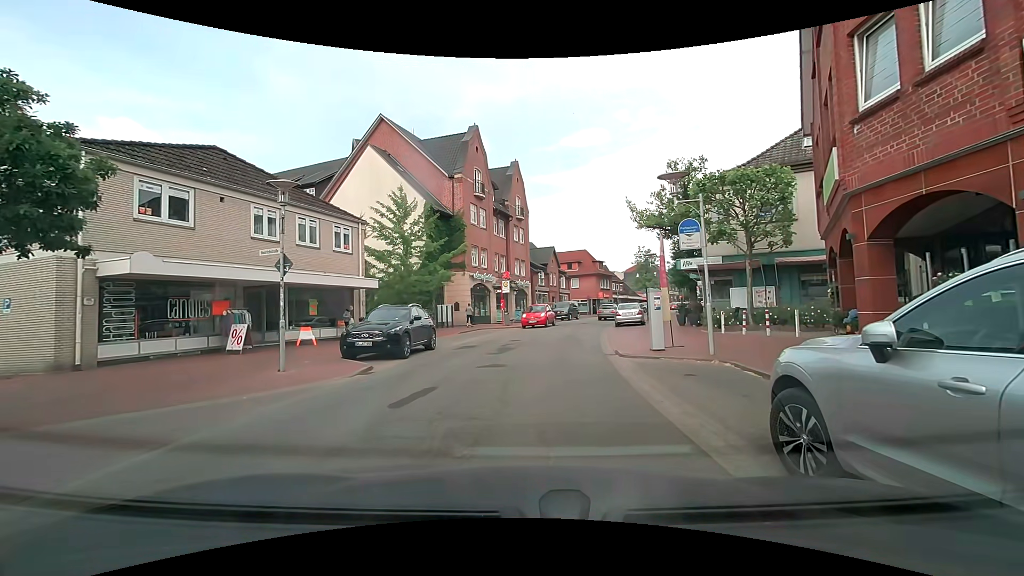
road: unclassified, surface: asphalt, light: Day
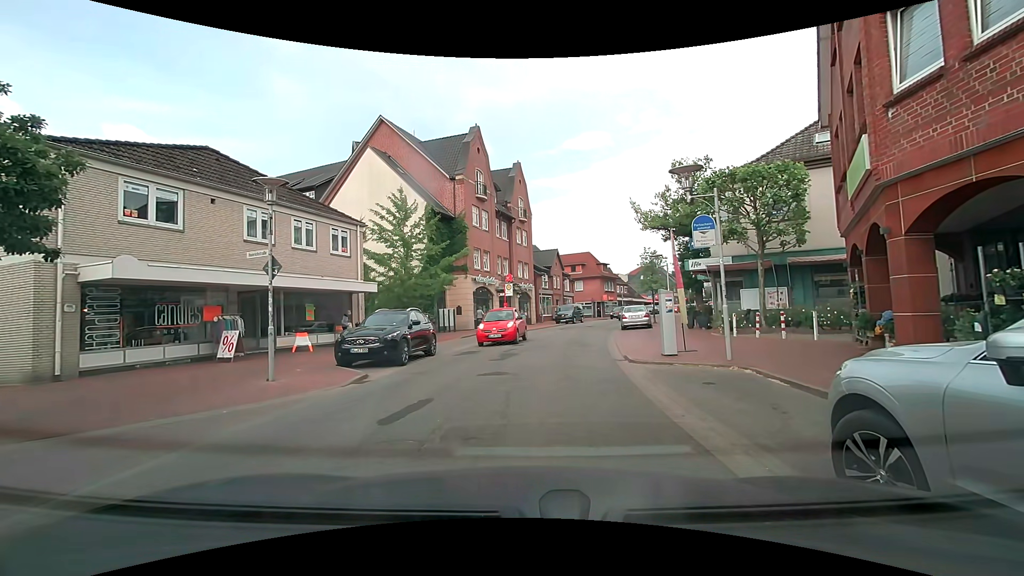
(0.0, +0.7) m; 0°
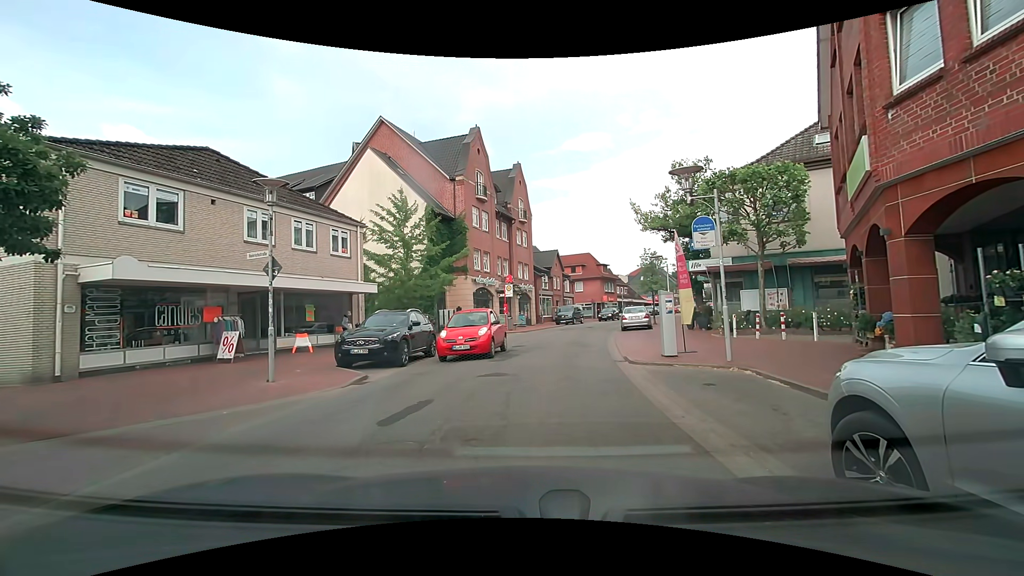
(0.0, +0.1) m; 0°
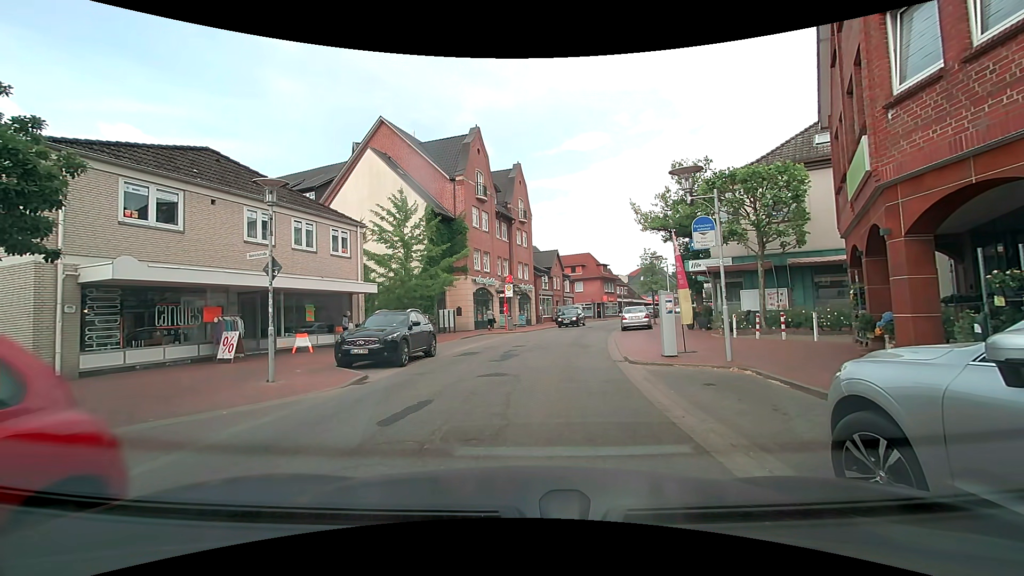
(0.0, 0.0) m; 0°
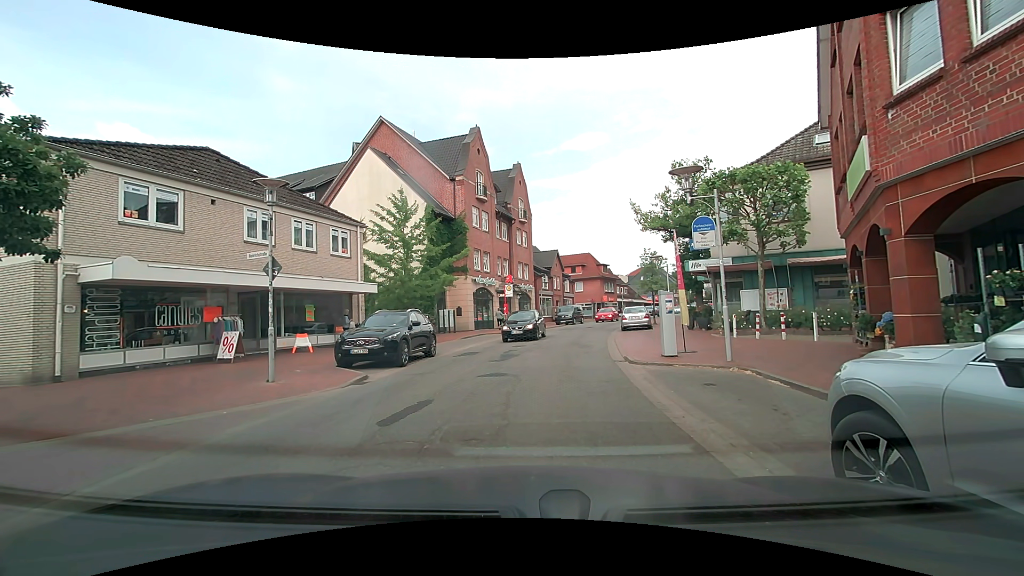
(0.0, 0.0) m; 0°
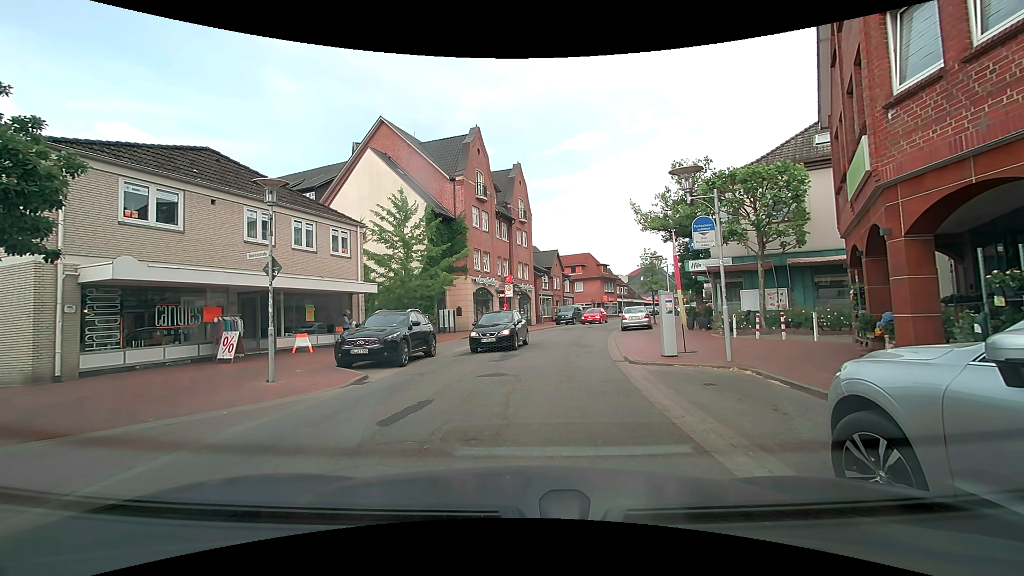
(0.0, 0.0) m; 0°
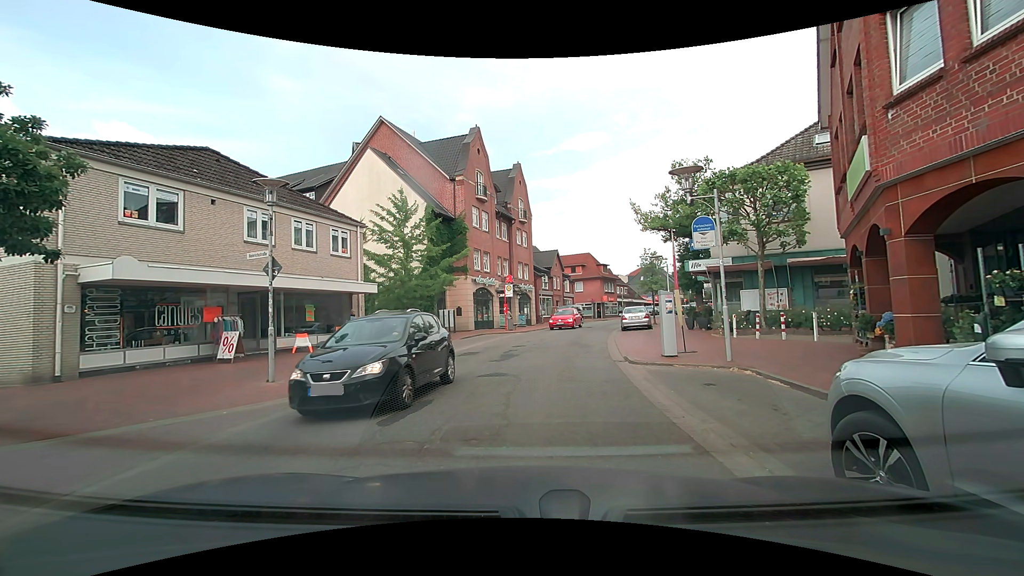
(0.0, 0.0) m; 0°
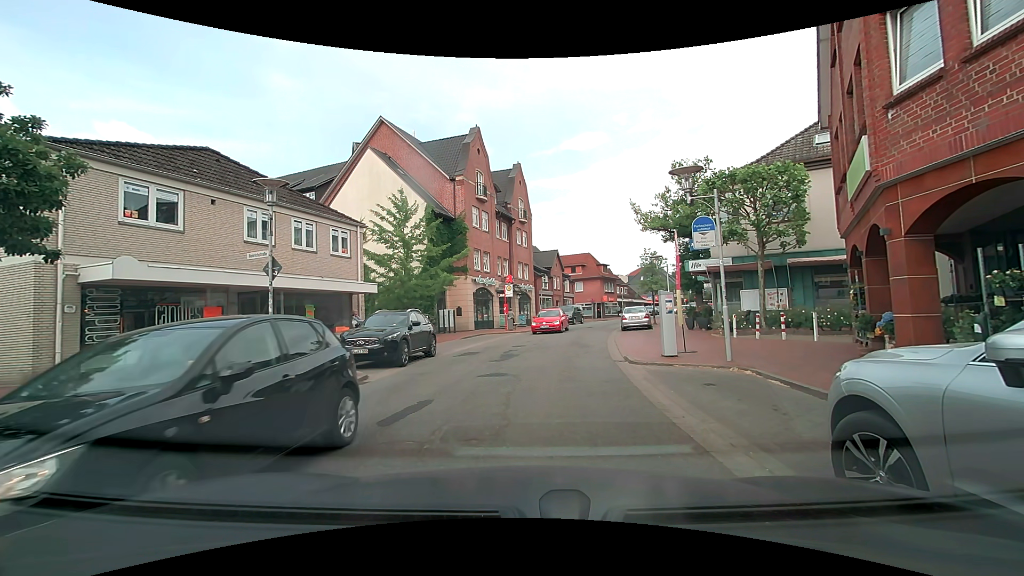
(0.0, 0.0) m; 0°
